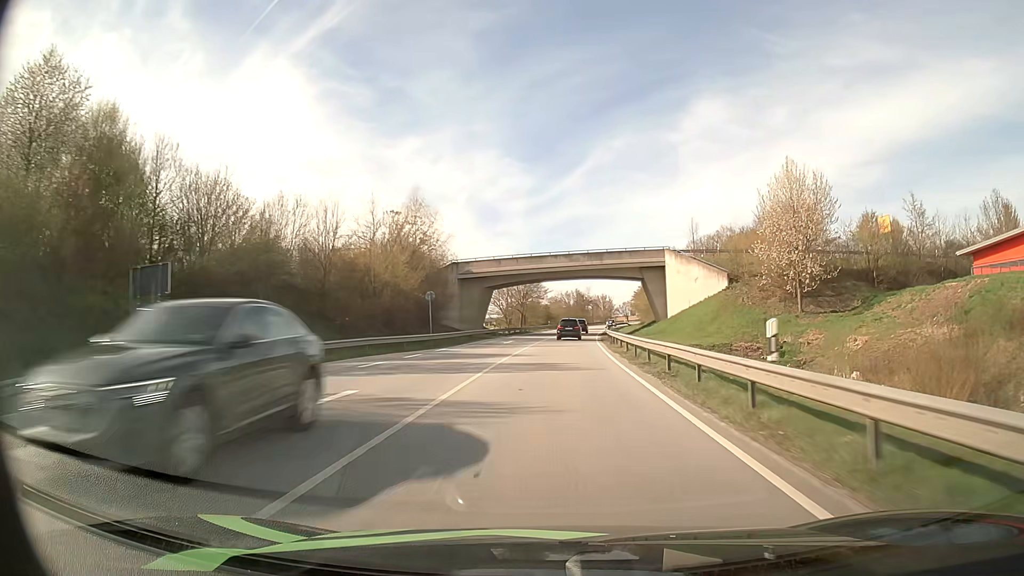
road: primary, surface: asphalt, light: Day
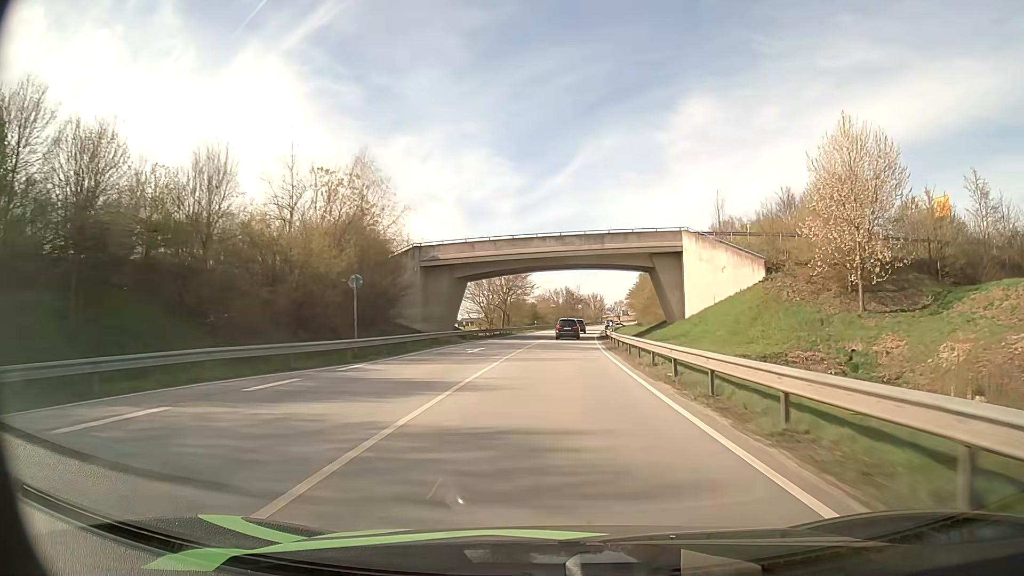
(+0.2, +13.7) m; +1°
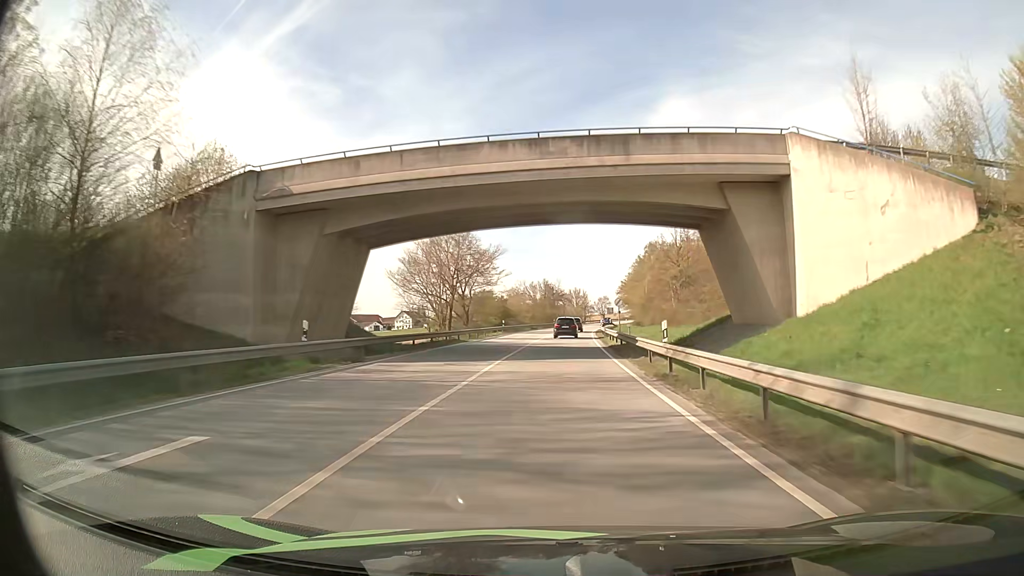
(+0.5, +27.3) m; +2°
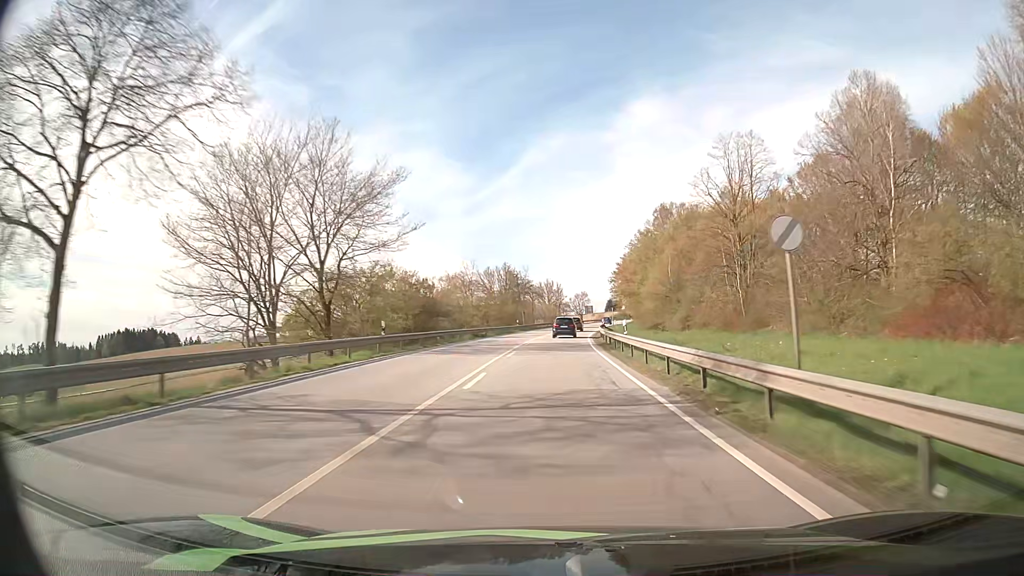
(+0.9, +40.7) m; +2°
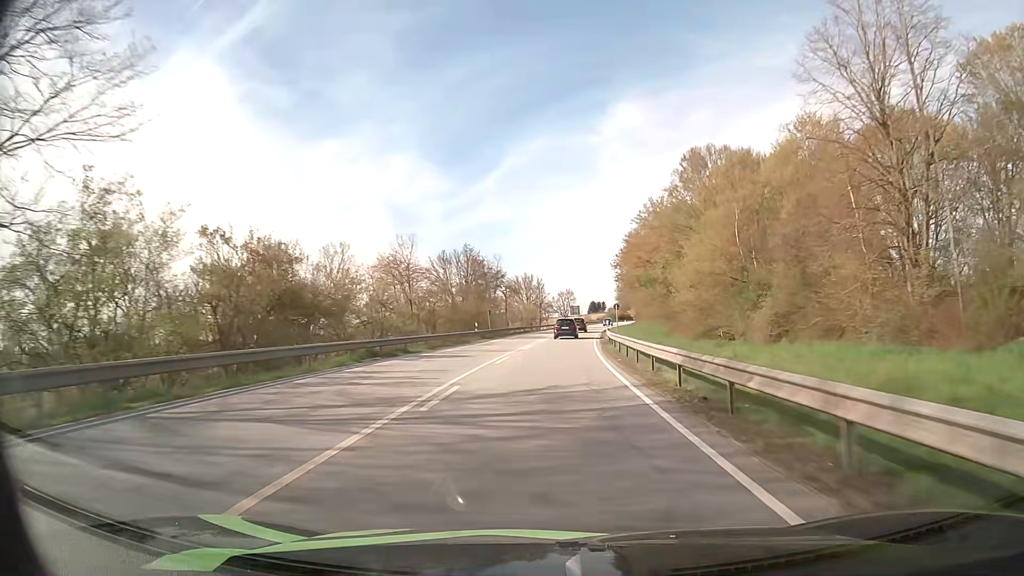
(+0.5, +27.2) m; +2°
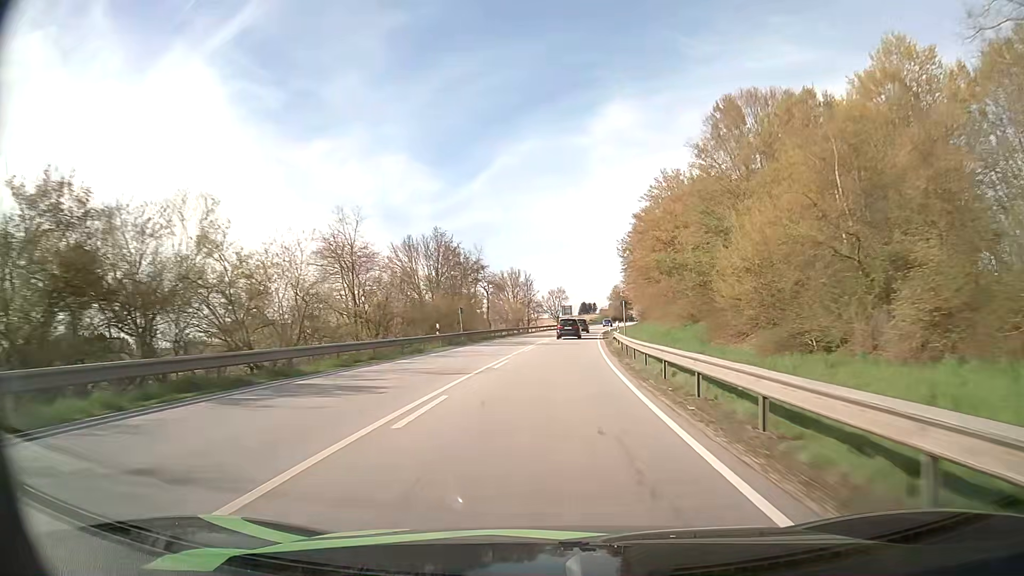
(+0.1, +13.8) m; +1°
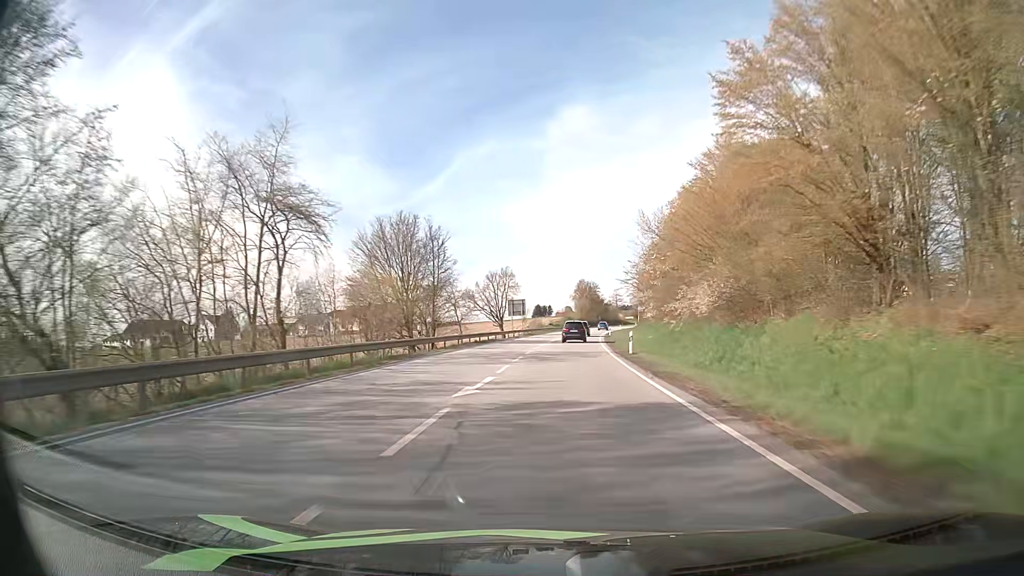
(+1.8, +56.0) m; +4°
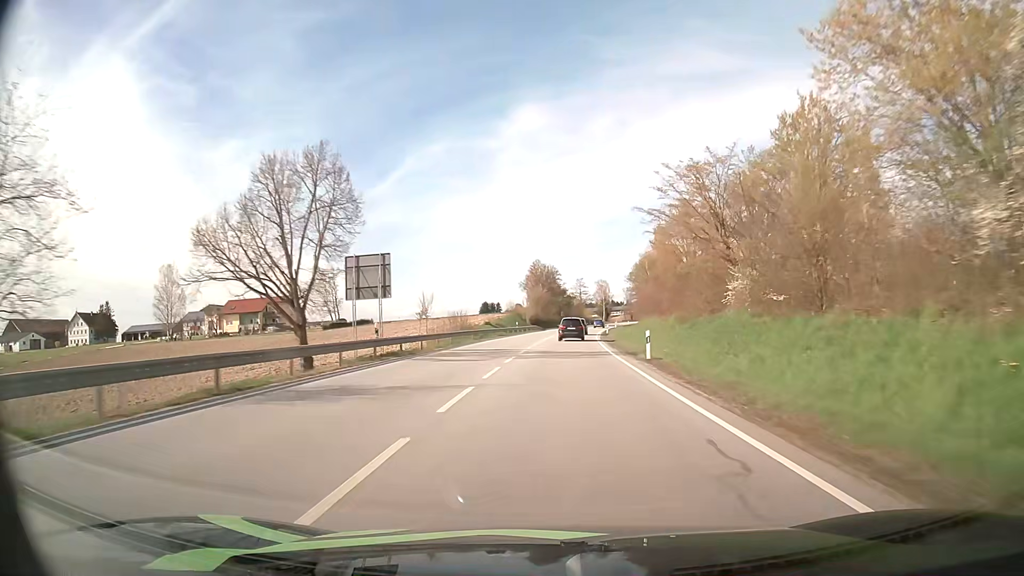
(+2.0, +57.1) m; +4°
(0, +10) (0, +20) (+1, +30) (+1, +40) (+1, +50) (+2, +60) (+3, +70) (+3, +80) (+4, +90) (+6, +100) m
